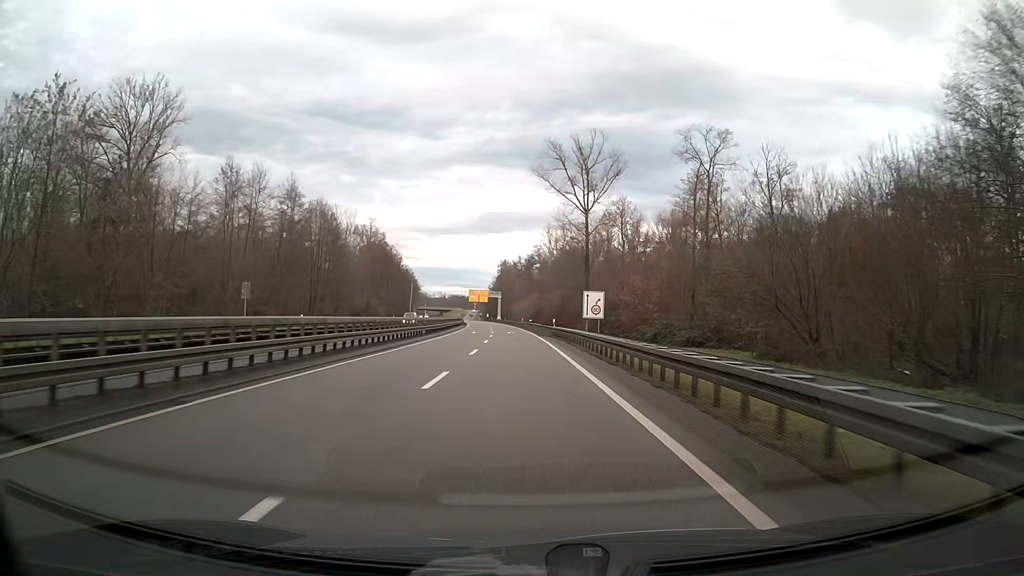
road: trunk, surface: asphalt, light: Day
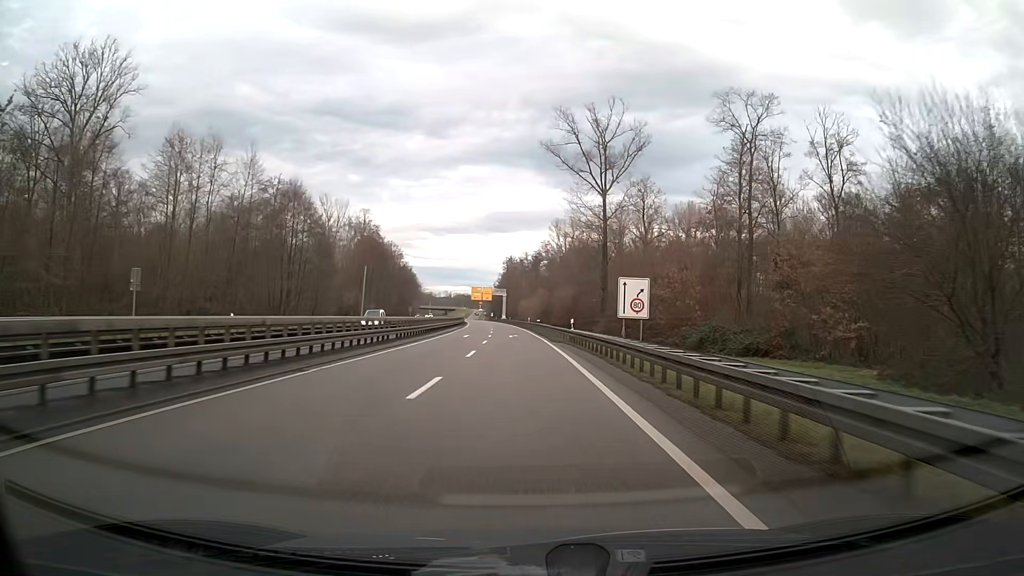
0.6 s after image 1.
(-0.1, +13.5) m; -1°
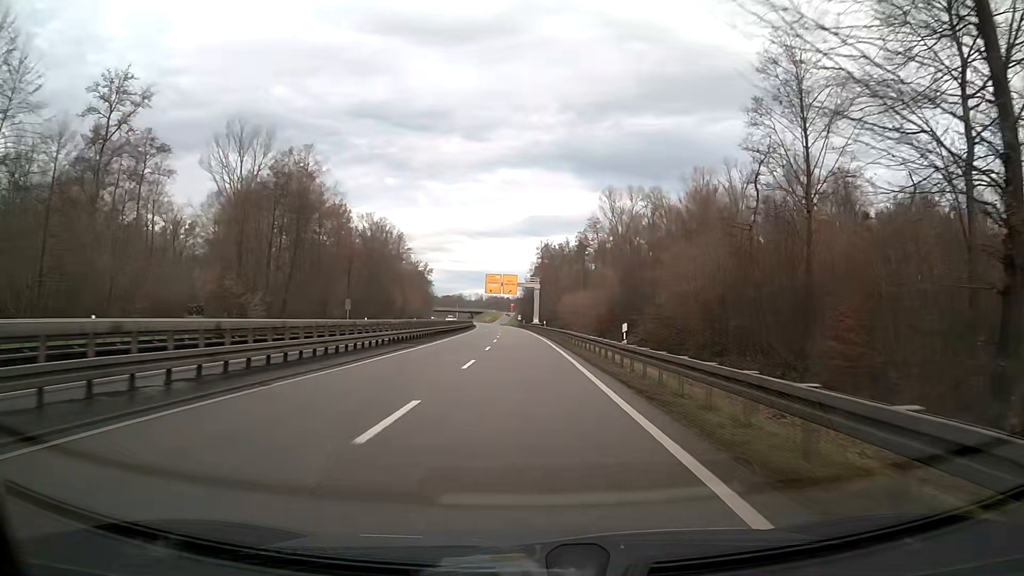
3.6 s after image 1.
(-1.7, +63.1) m; -3°
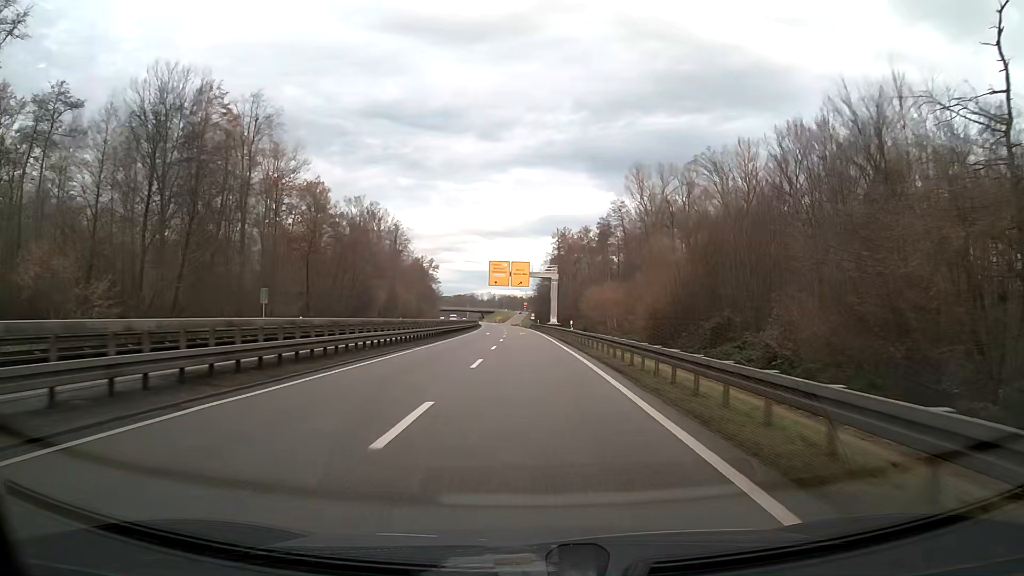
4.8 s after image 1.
(-0.2, +24.2) m; -1°
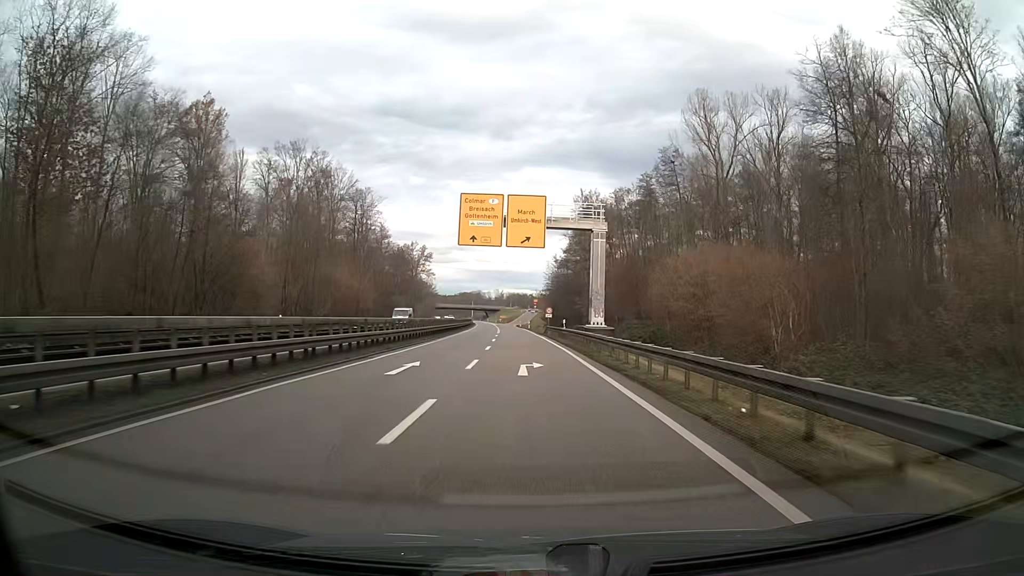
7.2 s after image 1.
(-0.3, +47.4) m; -1°
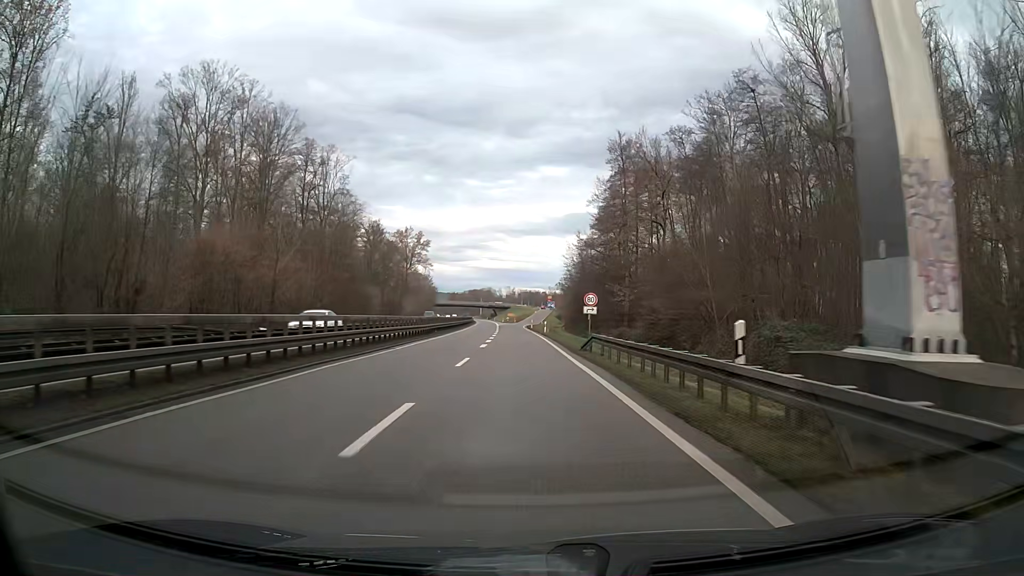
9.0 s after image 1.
(-0.3, +34.7) m; -1°
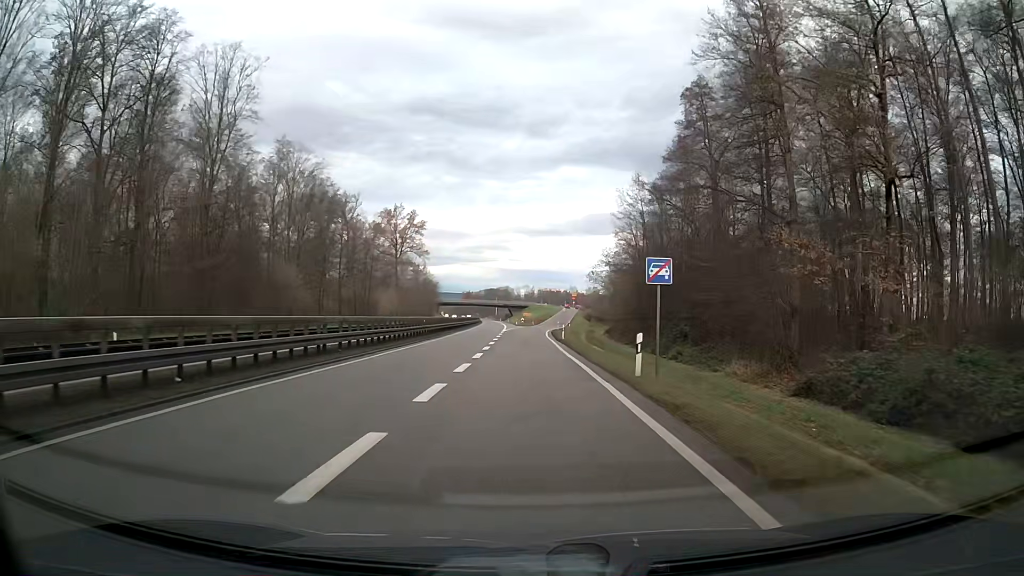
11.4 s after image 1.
(-0.7, +43.6) m; -2°
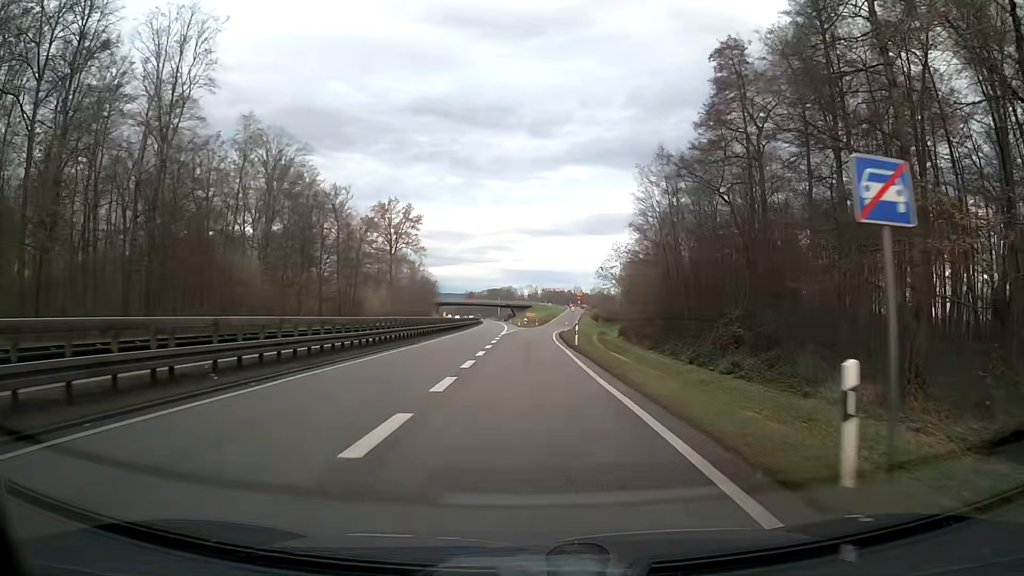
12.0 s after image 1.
(0.0, +10.4) m; 0°
